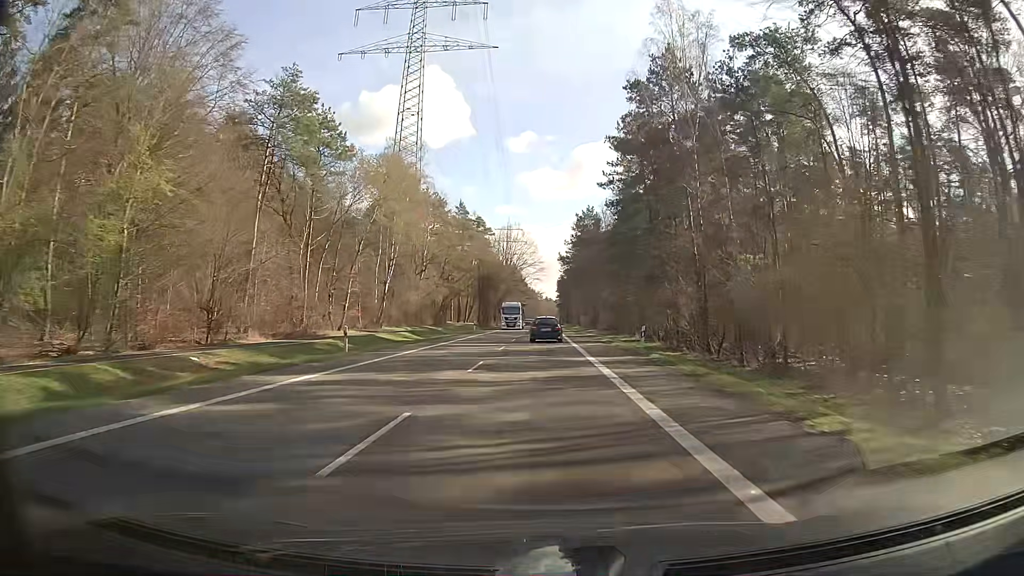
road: secondary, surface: asphalt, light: Day
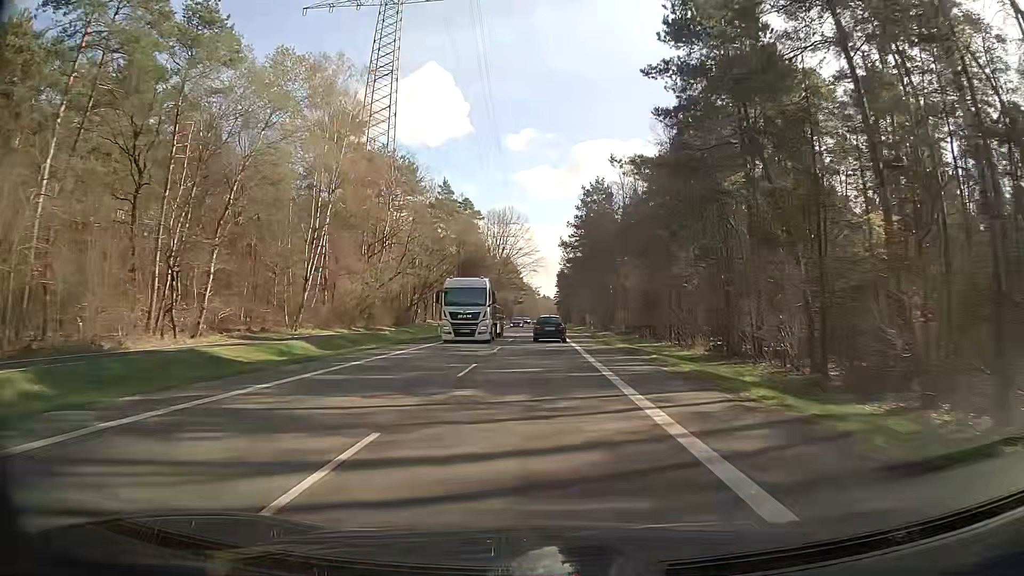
(0.0, +24.6) m; 0°
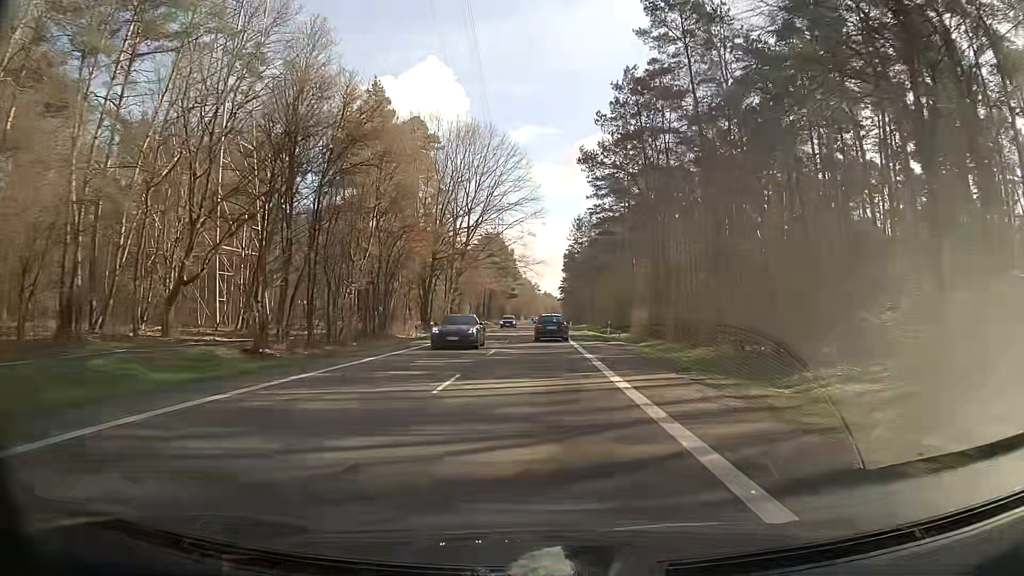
(+0.2, +60.5) m; 0°
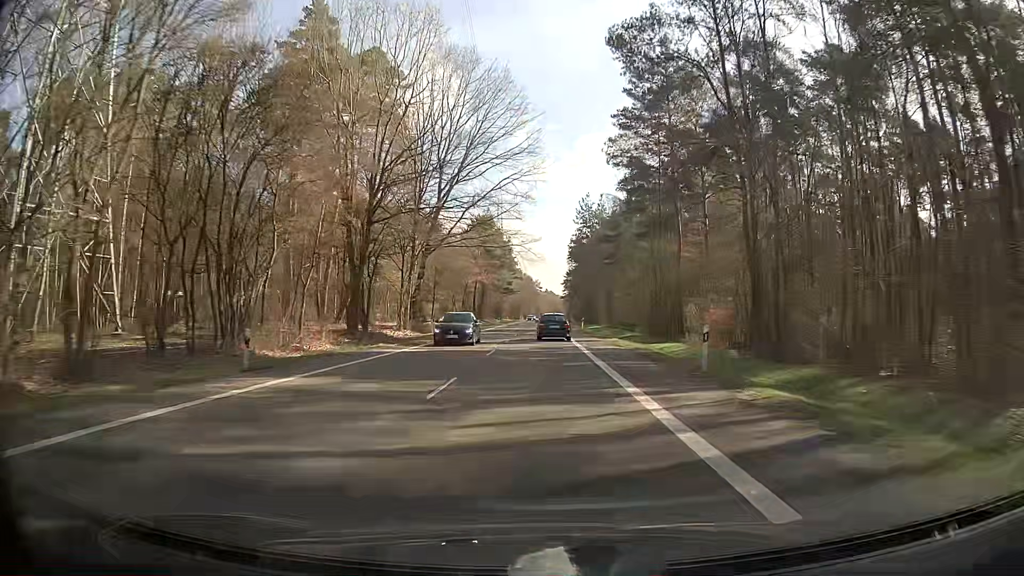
(+0.1, +23.9) m; 0°
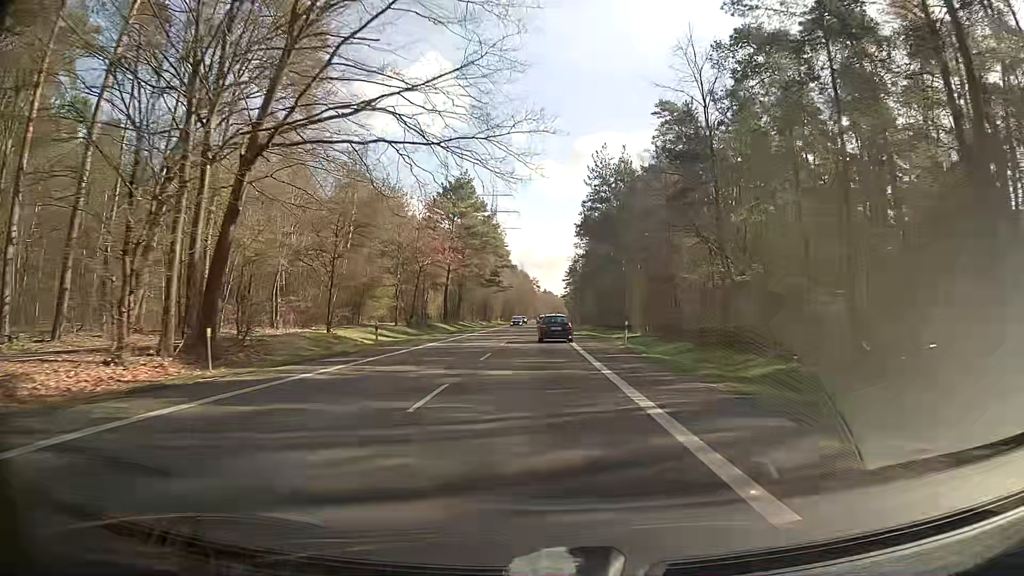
(-0.1, +35.5) m; 0°
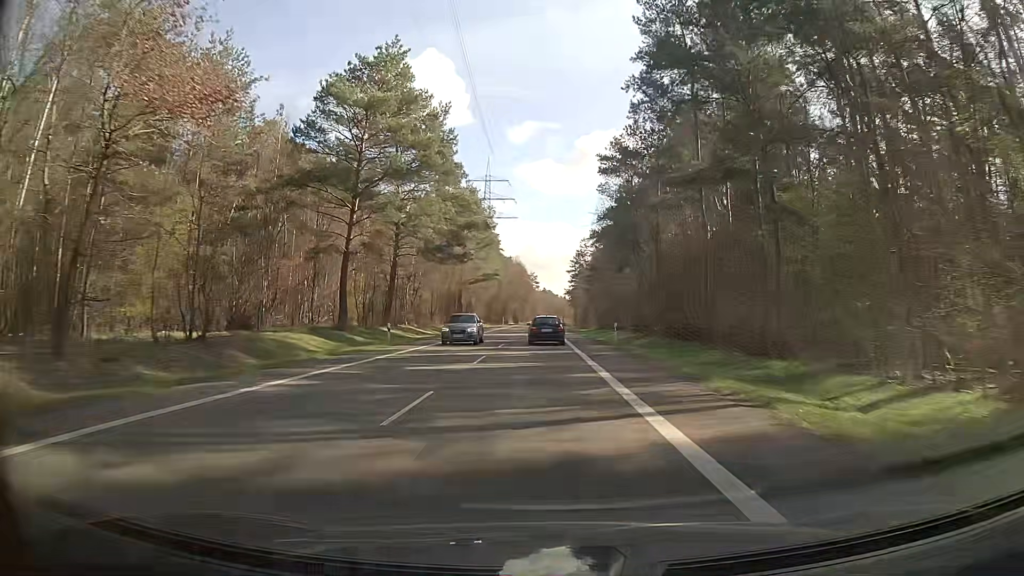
(+0.1, +46.8) m; 0°
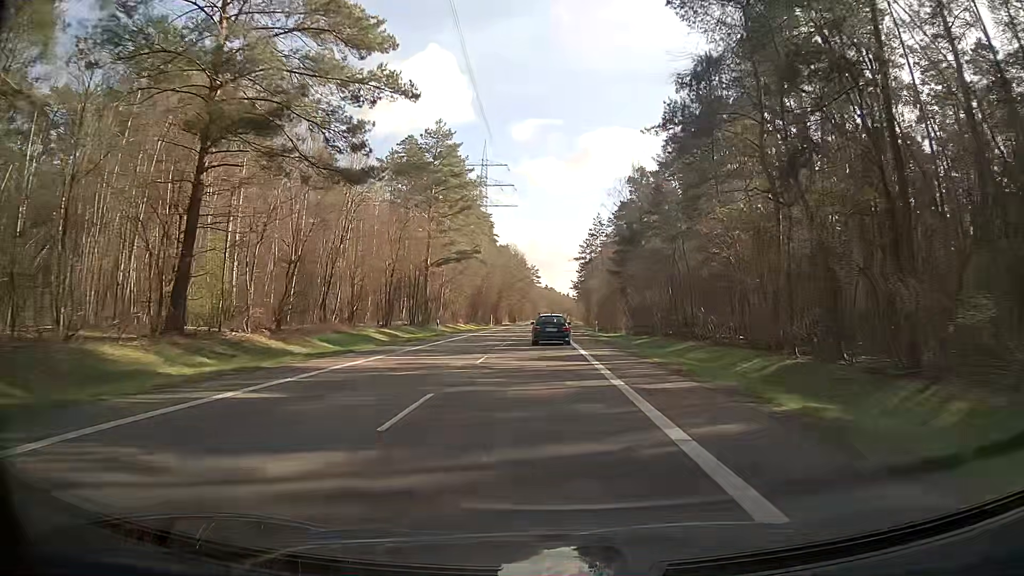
(+0.1, +34.7) m; 0°
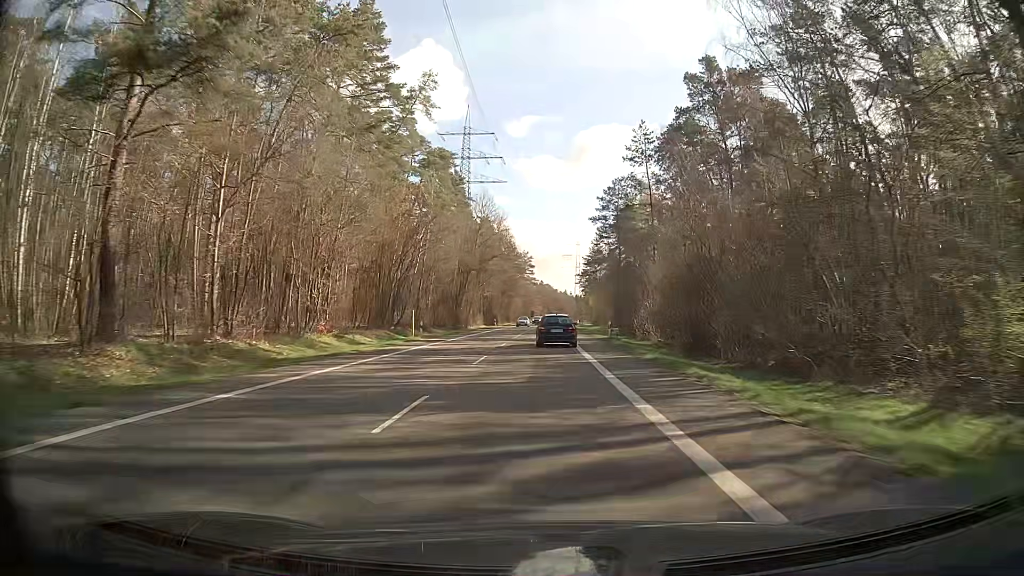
(-0.2, +57.3) m; 0°
(0, +10) (0, +20) (0, +30) (0, +40) (0, +50) (0, +60) (0, +70) (+1, +80) (+1, +90) (+1, +100) m
